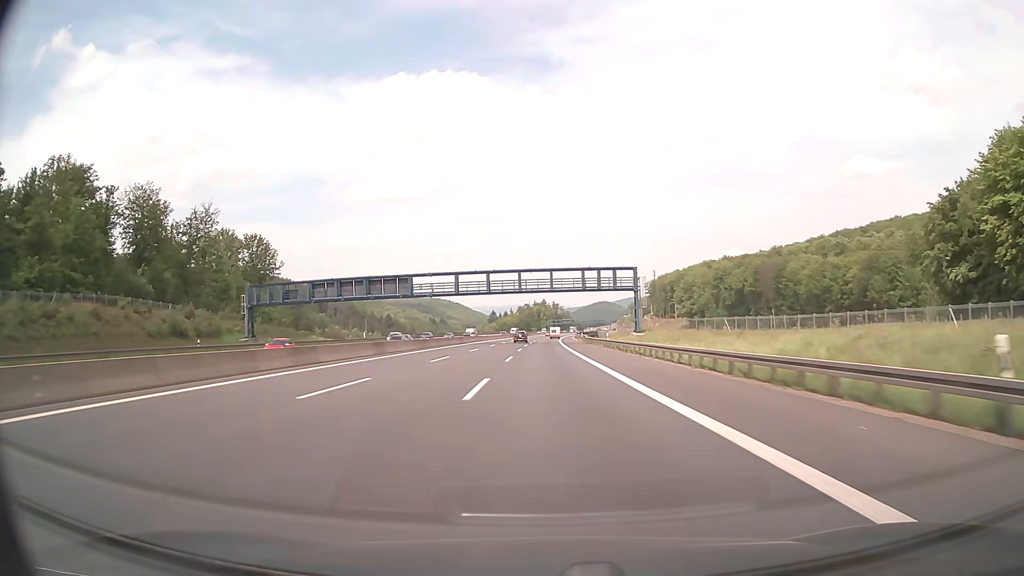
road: motorway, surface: asphalt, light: Day
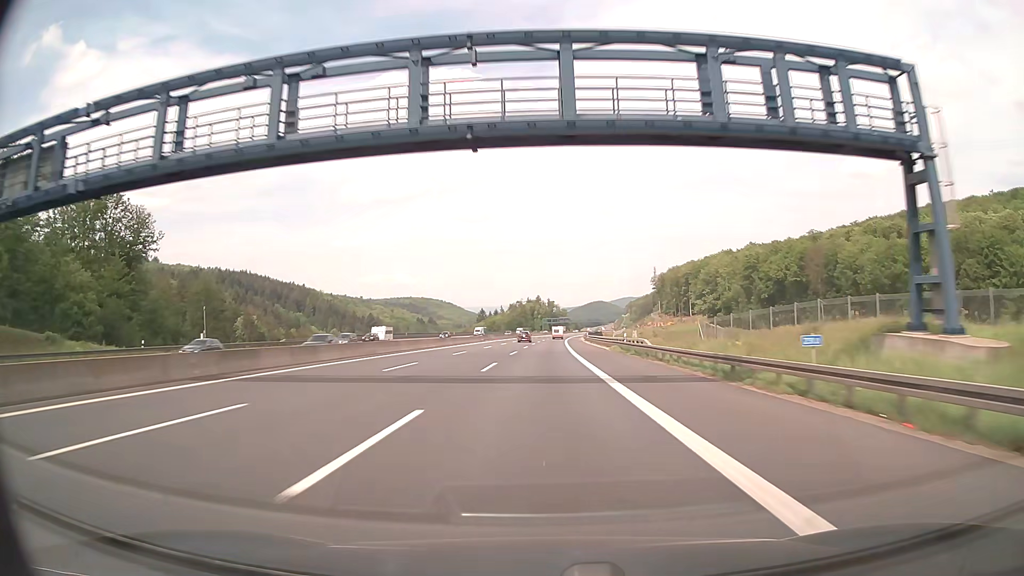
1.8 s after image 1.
(+0.1, +61.6) m; 0°
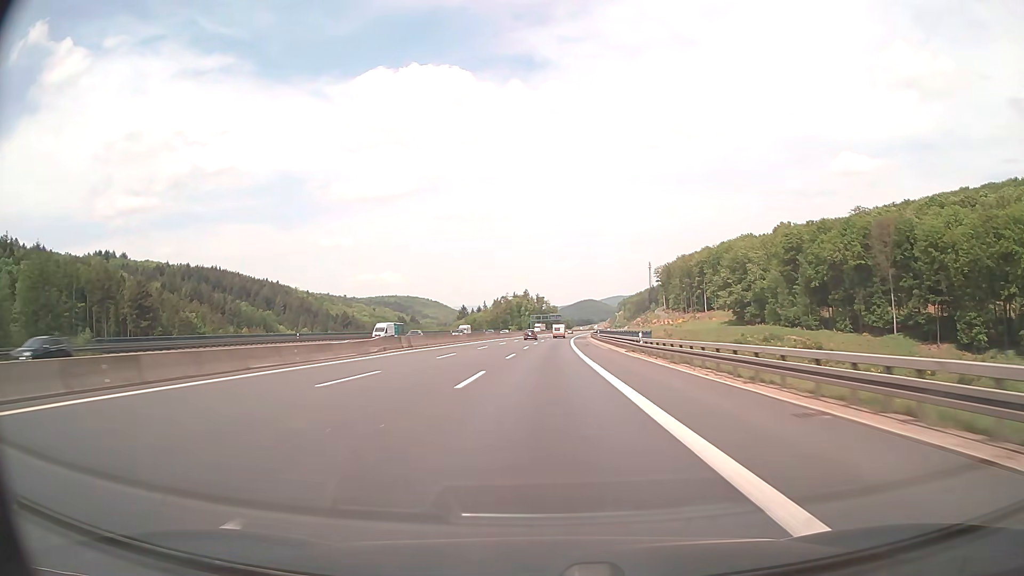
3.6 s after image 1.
(+0.5, +60.7) m; +1°
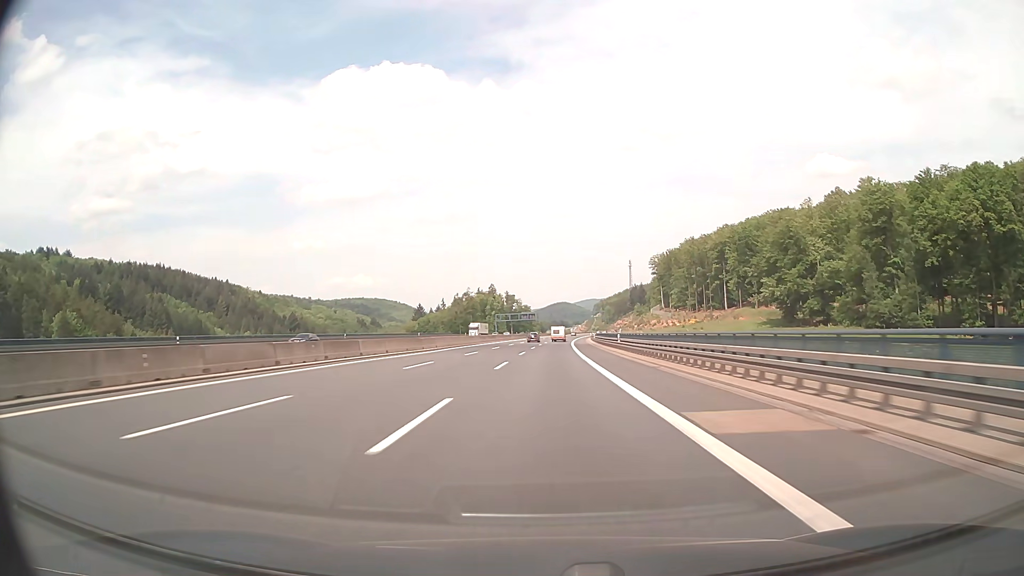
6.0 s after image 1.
(+1.3, +80.0) m; +2°
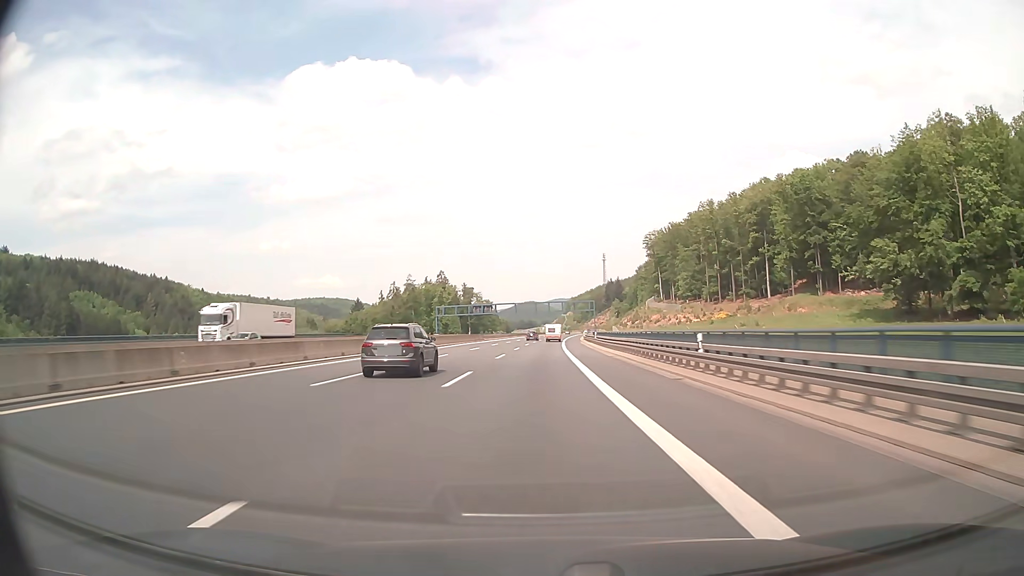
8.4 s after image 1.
(+1.9, +80.1) m; +3°
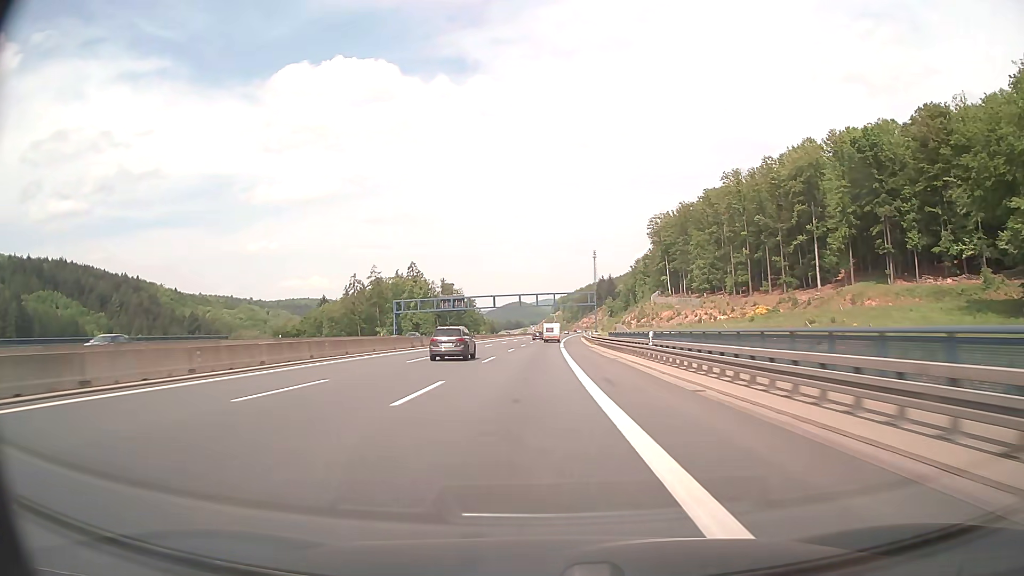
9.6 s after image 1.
(+0.4, +40.2) m; +1°
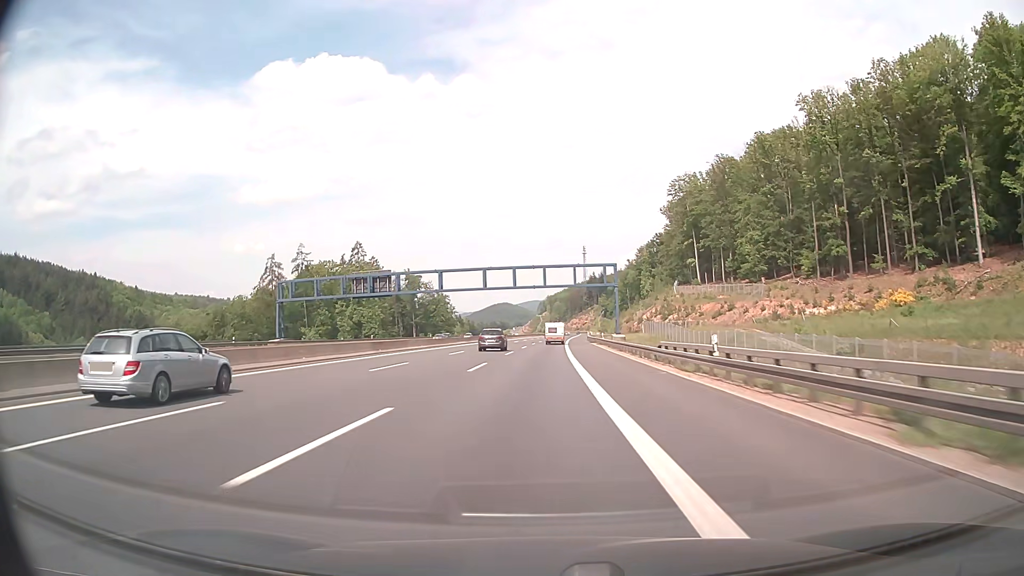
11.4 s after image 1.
(+0.6, +60.4) m; +1°
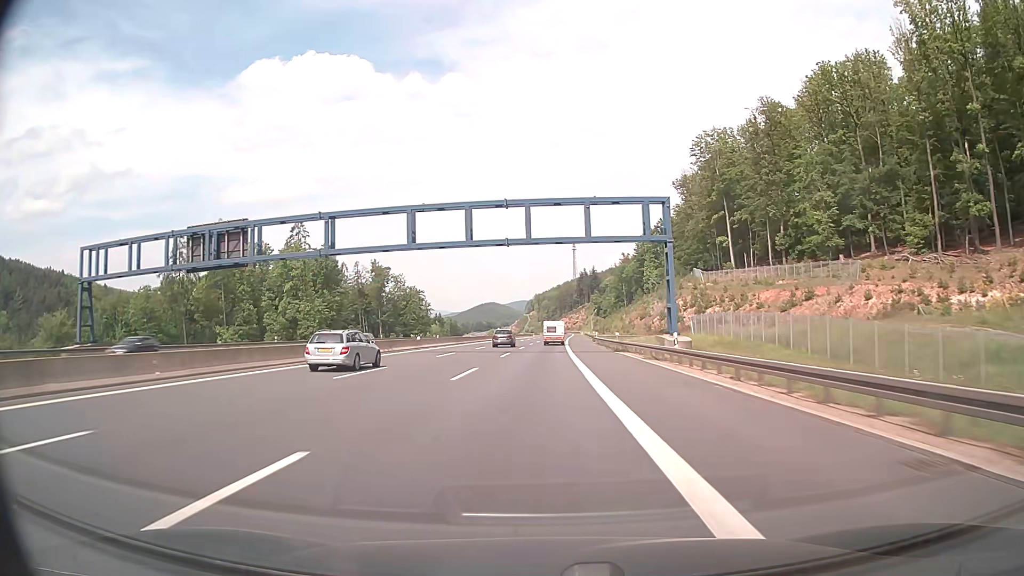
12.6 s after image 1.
(+0.4, +40.3) m; +1°
(0, +10) (0, +20) (0, +30) (0, +40) (0, +50) (+1, +60) (+1, +70) (+1, +80) (+1, +90) (+2, +100) m
